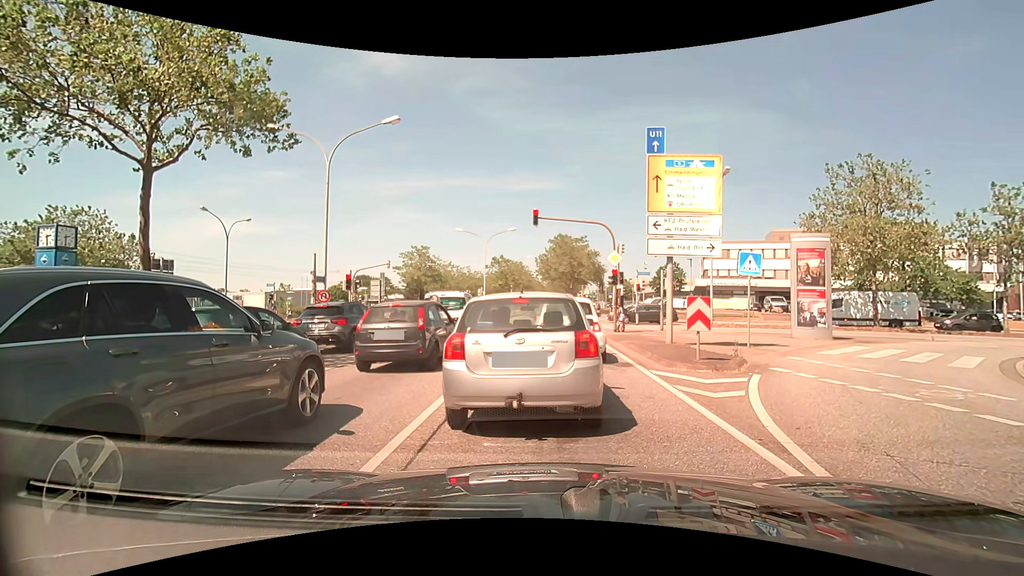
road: primary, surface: asphalt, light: Day
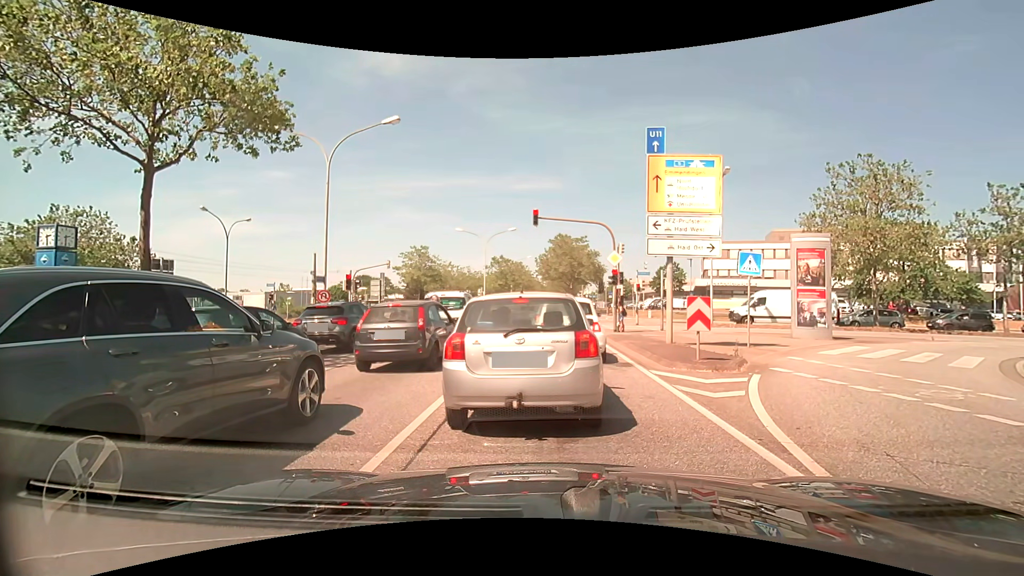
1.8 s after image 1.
(0.0, 0.0) m; 0°
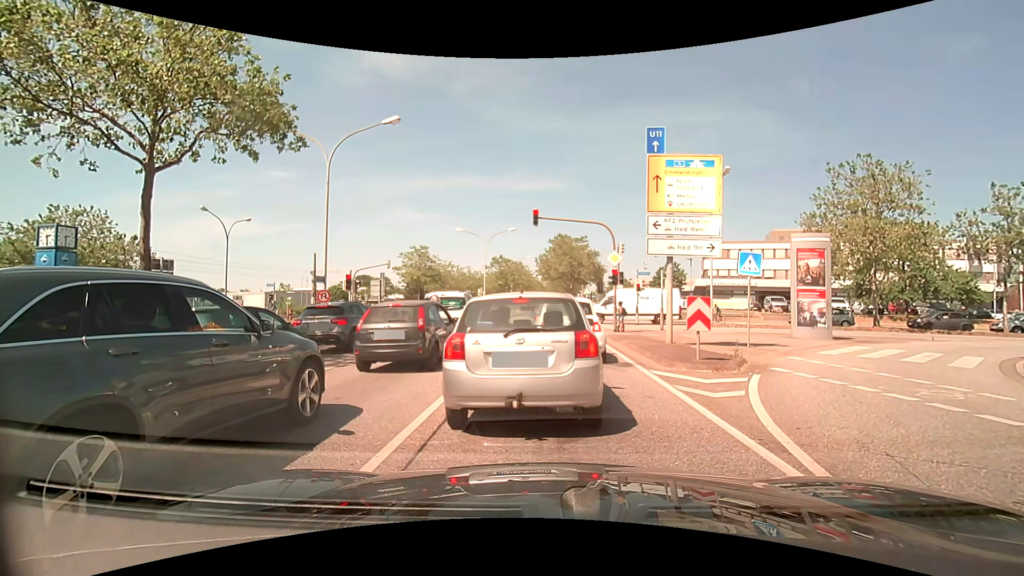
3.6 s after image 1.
(0.0, 0.0) m; 0°
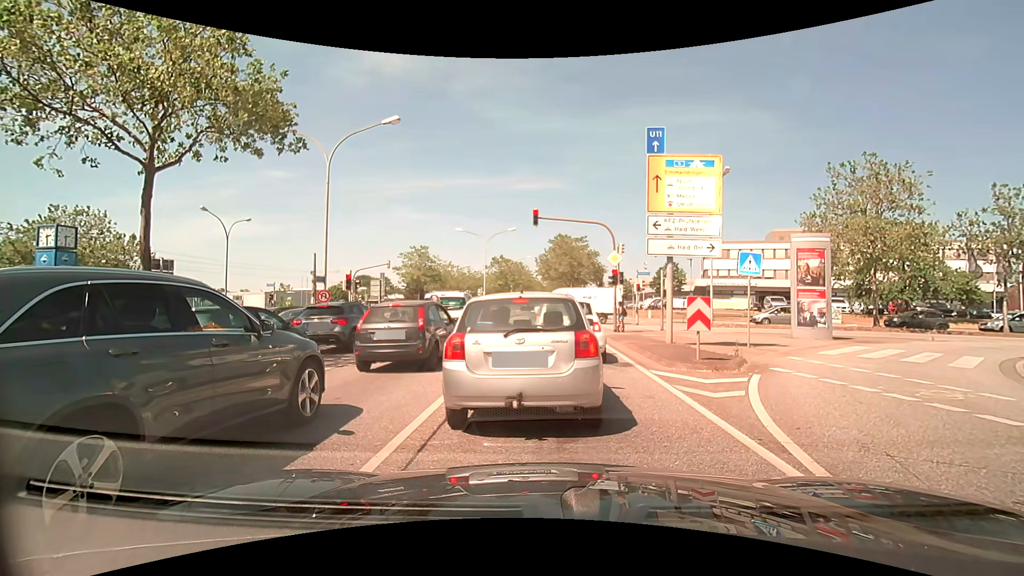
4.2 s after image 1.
(0.0, 0.0) m; 0°
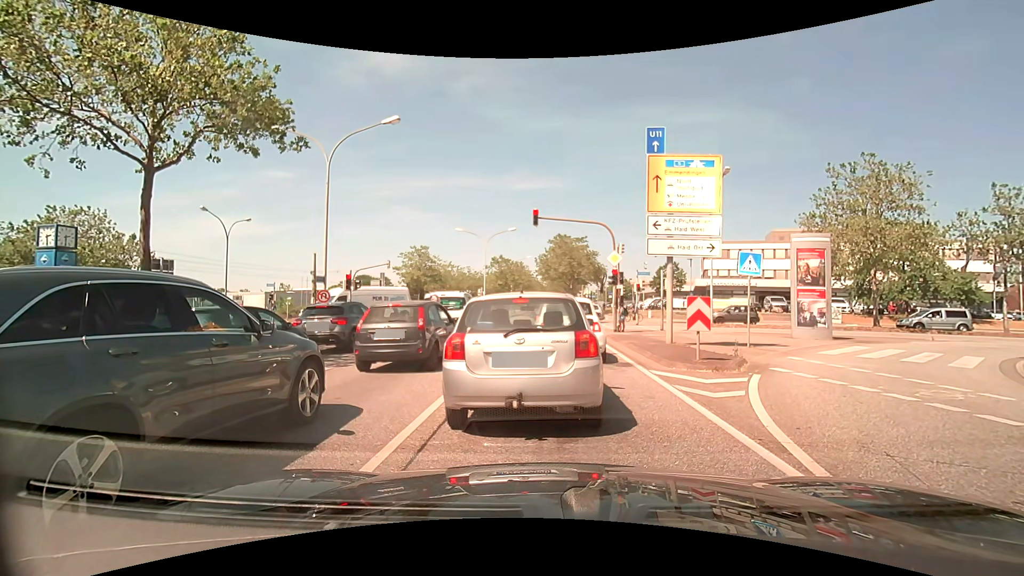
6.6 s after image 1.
(0.0, 0.0) m; 0°
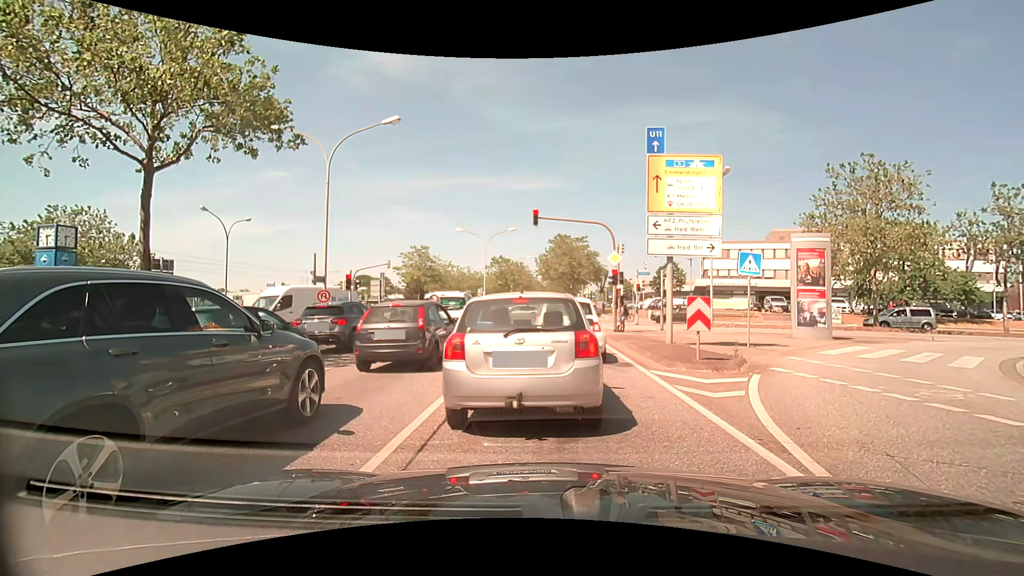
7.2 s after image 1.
(0.0, 0.0) m; 0°
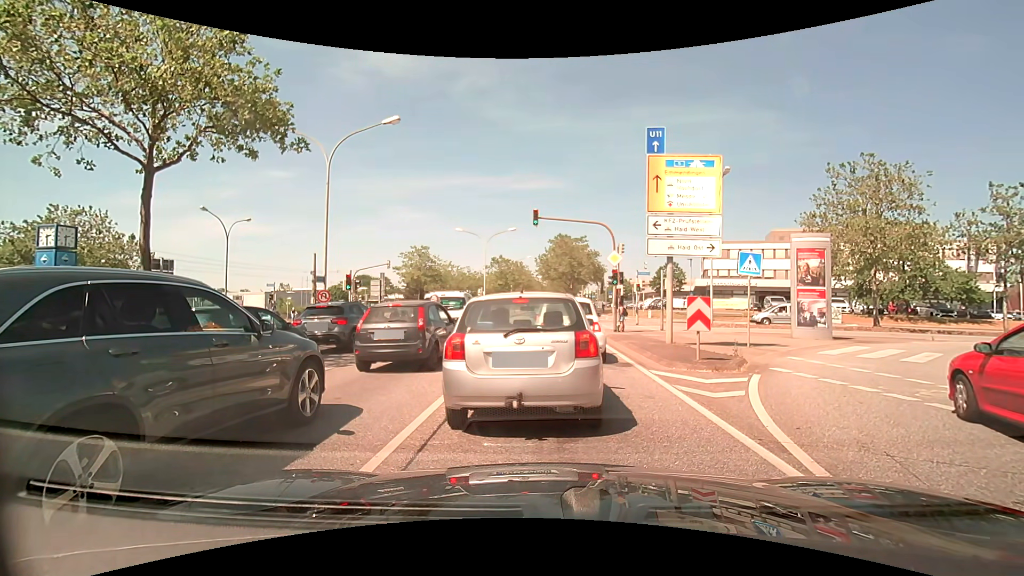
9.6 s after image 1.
(0.0, 0.0) m; 0°
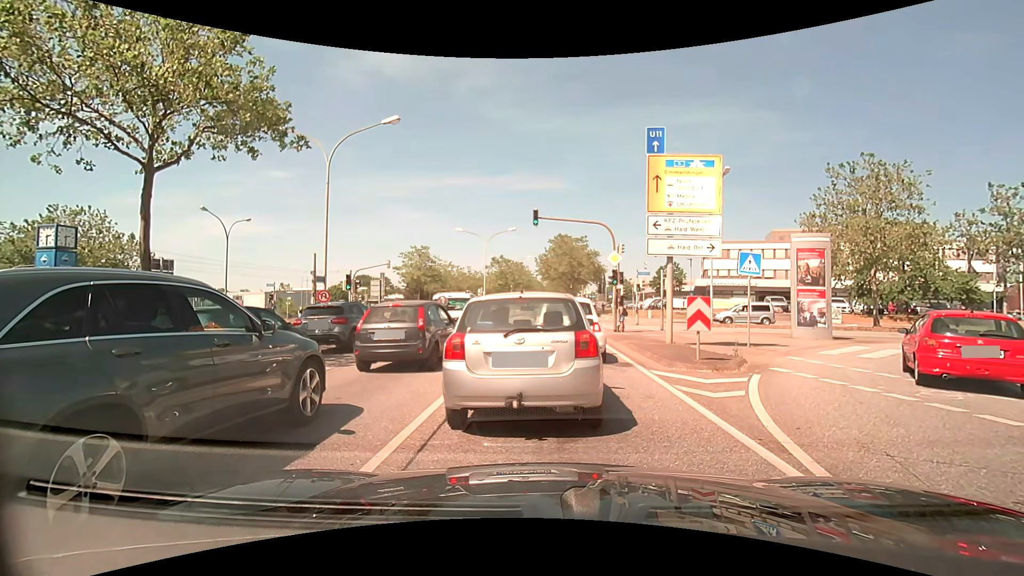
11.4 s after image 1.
(0.0, 0.0) m; 0°
(0, +10) (0, +20) (+1, +30) (+1, +40) (+1, +50) (+1, +60) (+1, +70) (+2, +80) (+2, +90) (+2, +100) m
